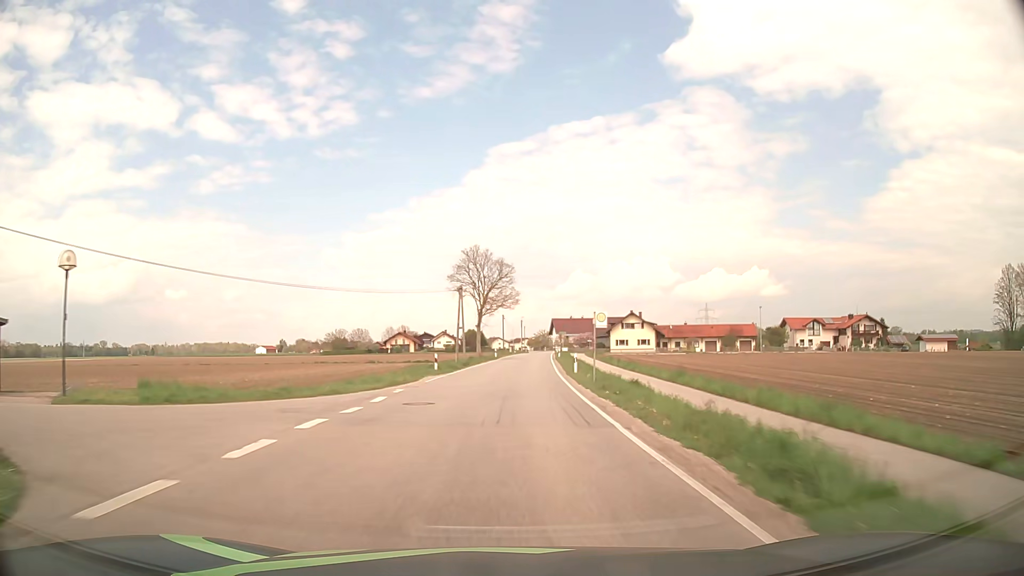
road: secondary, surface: asphalt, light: Day
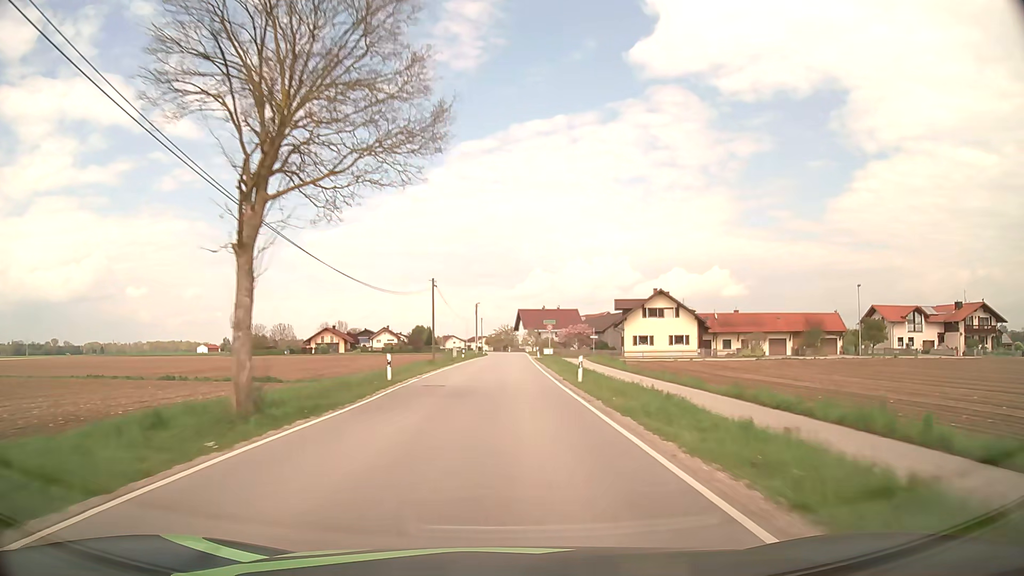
(+1.6, +49.9) m; +4°
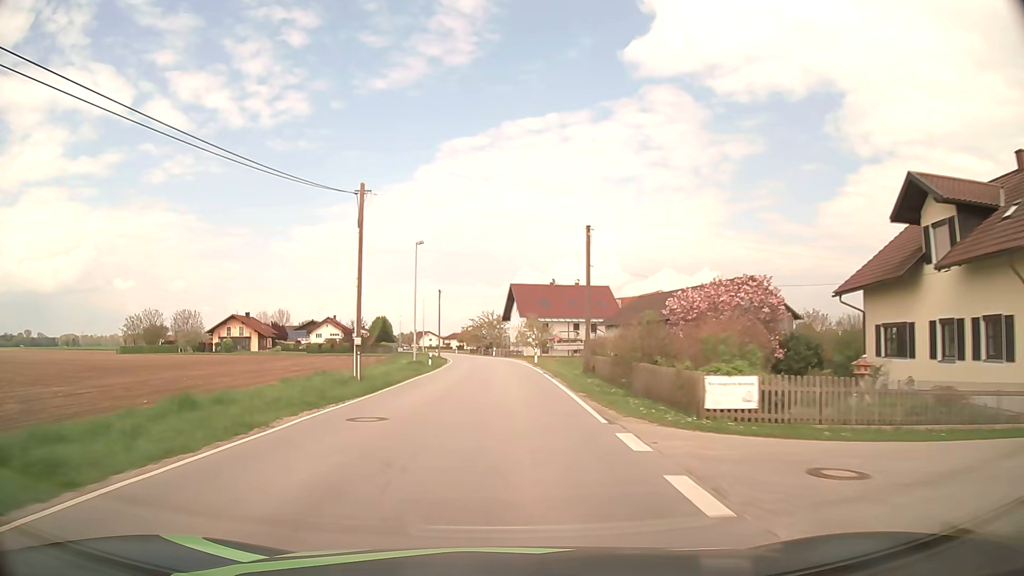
(+0.7, +62.4) m; +1°
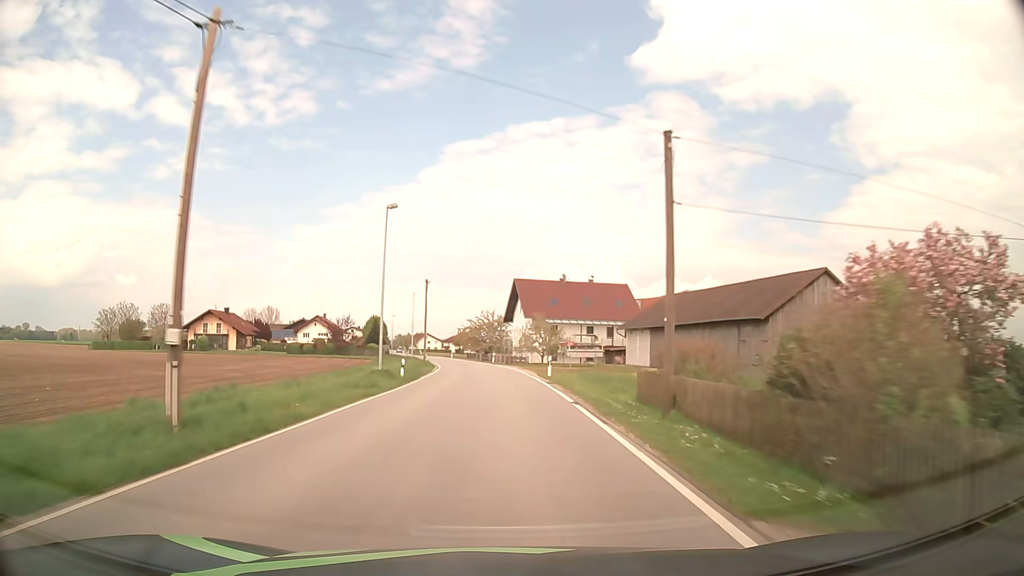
(-0.1, +12.5) m; 0°
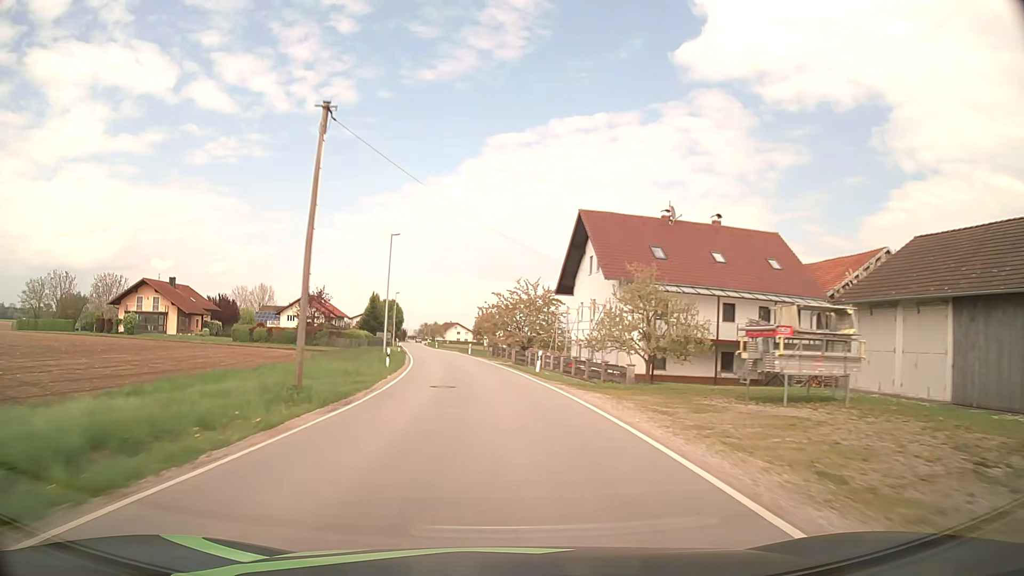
(-0.8, +37.5) m; -3°
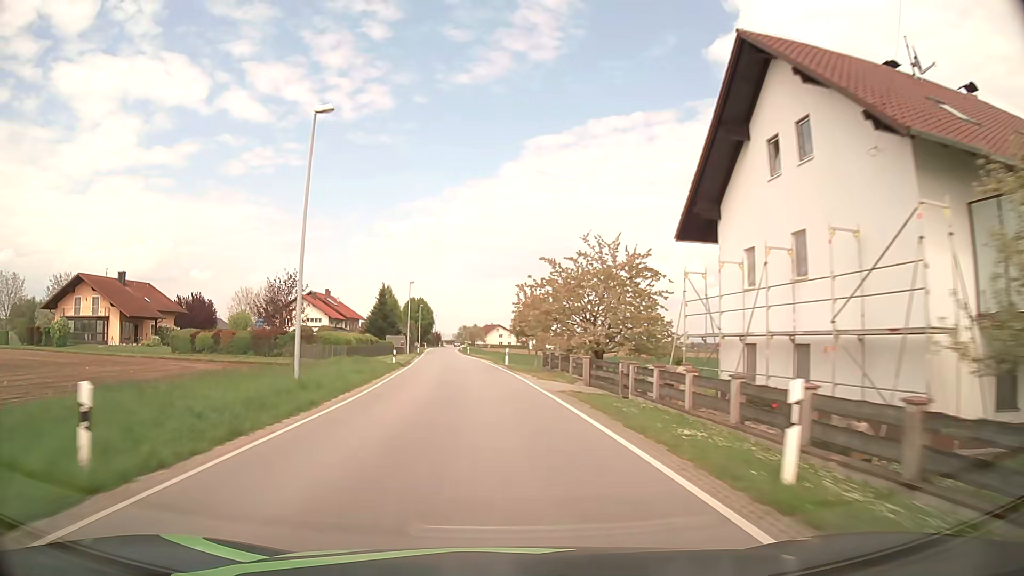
(-0.7, +25.1) m; -4°
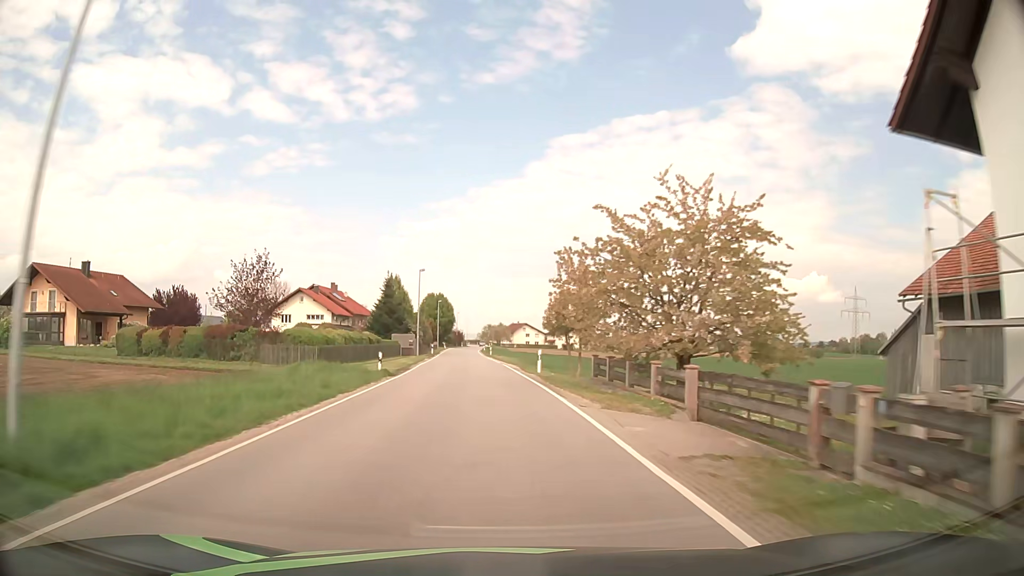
(-0.3, +12.5) m; -2°
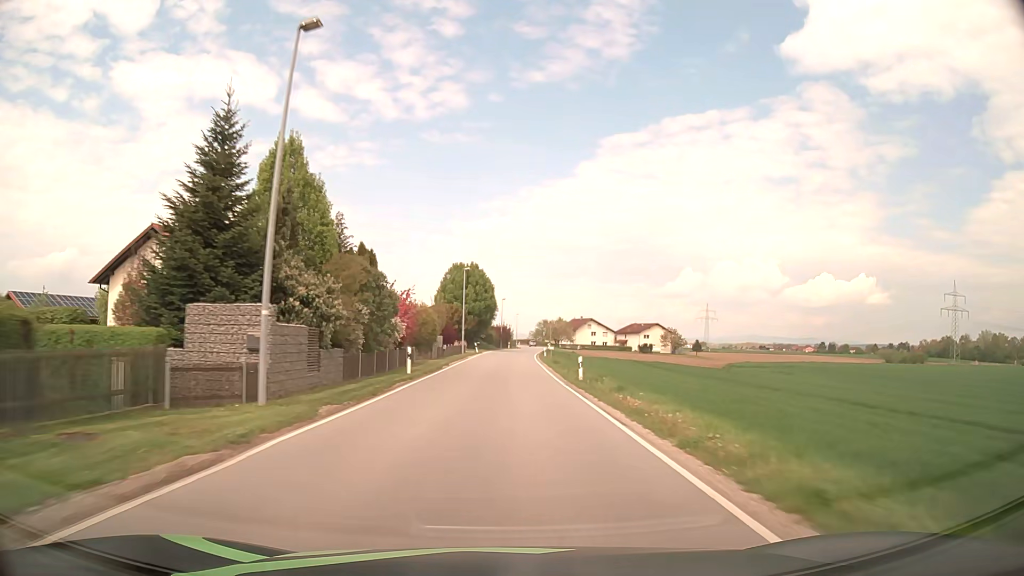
(-2.8, +50.1) m; -5°
(0, +10) (0, +20) (0, +30) (0, +40) (+1, +50) (+1, +60) (+1, +70) (+2, +80) (+3, +90) (+4, +100) m
